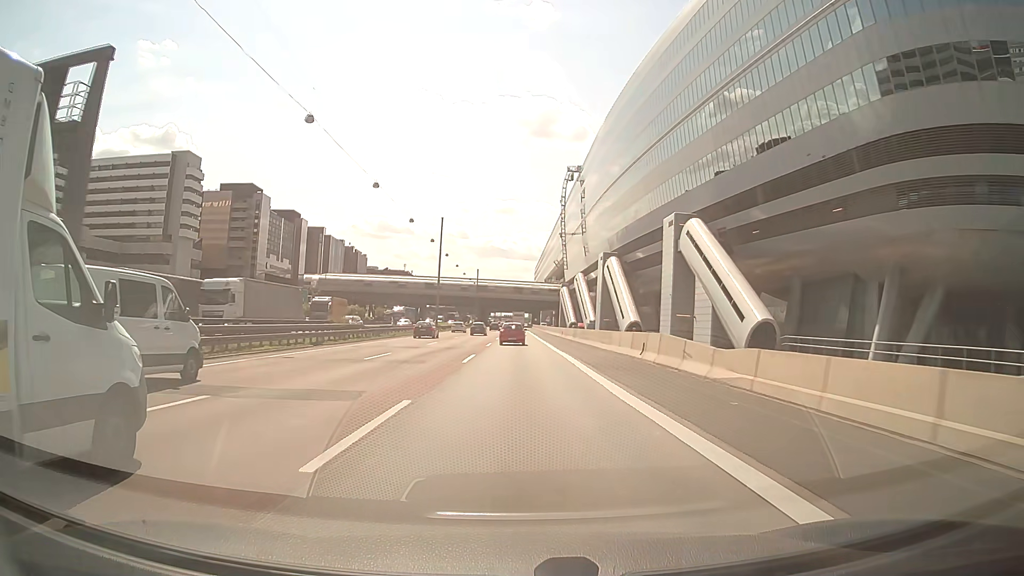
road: motorway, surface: asphalt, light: Day
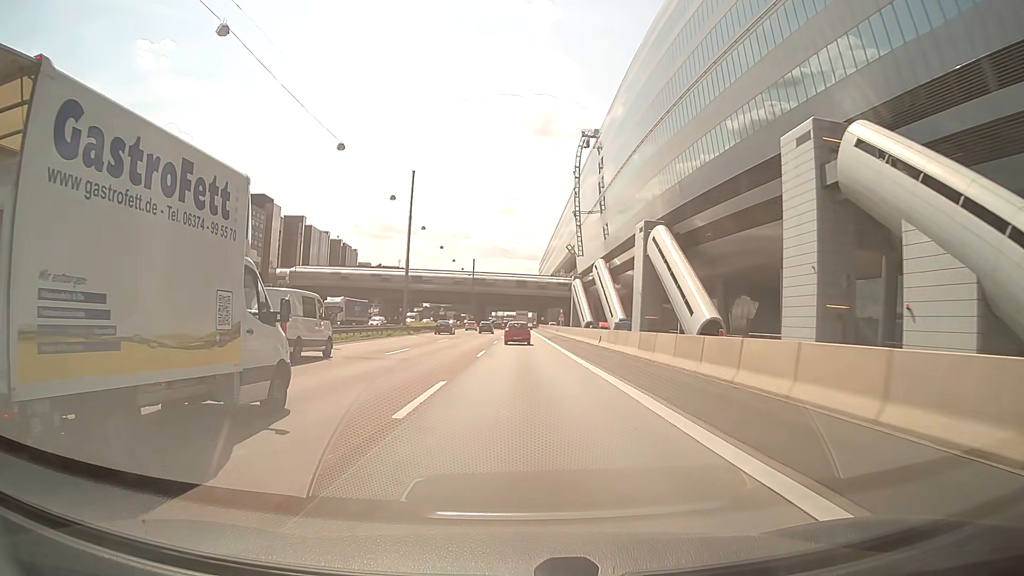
(-0.1, +32.5) m; 0°
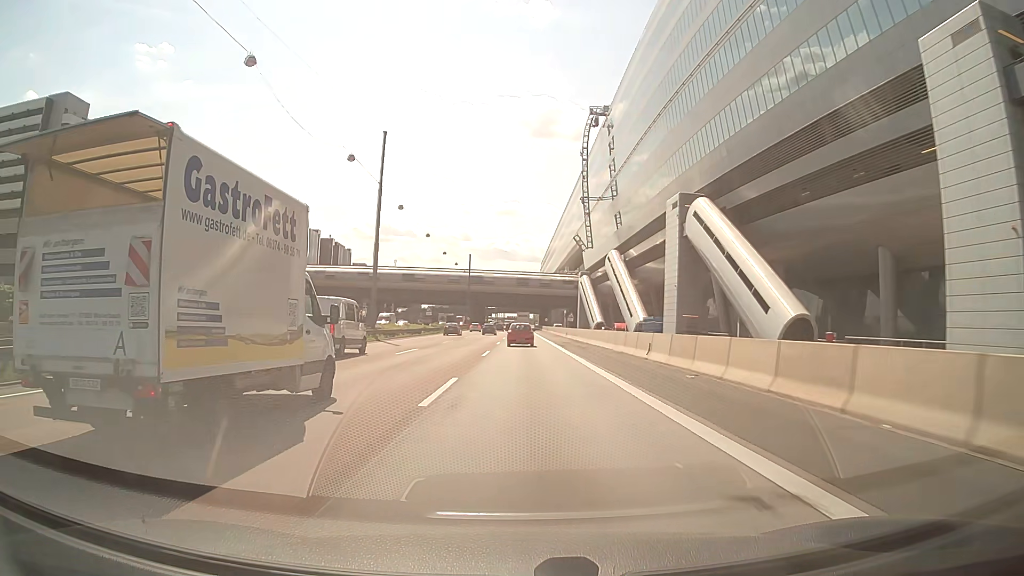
(0.0, +16.4) m; 0°
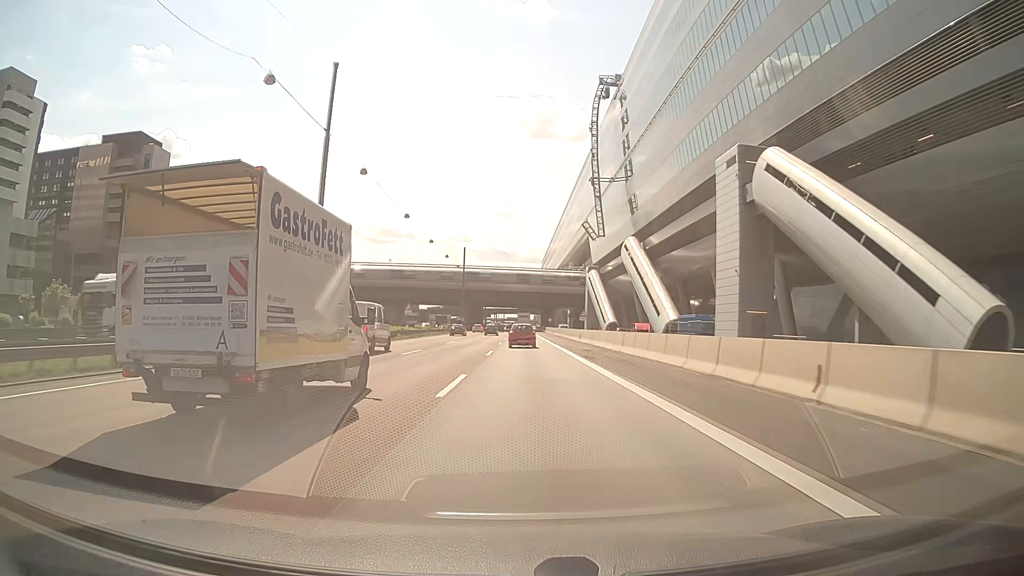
(-0.1, +16.5) m; 0°
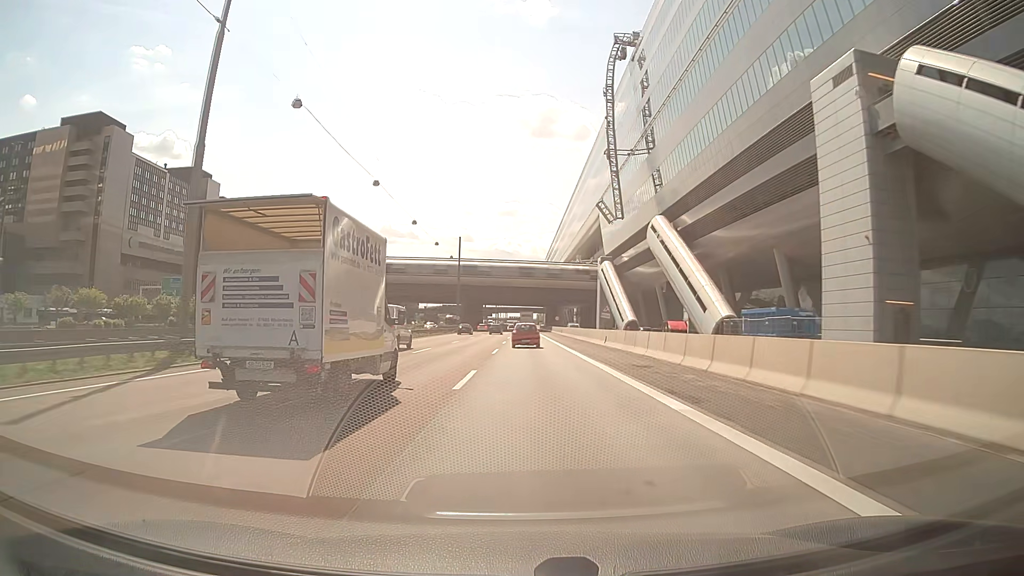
(-0.1, +16.5) m; 0°
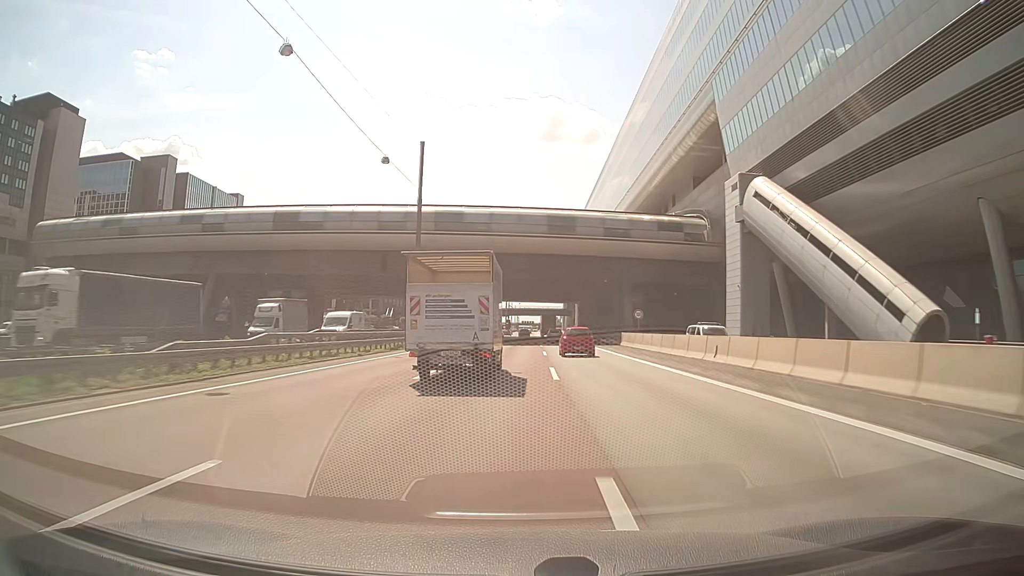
(-1.5, +68.3) m; -1°
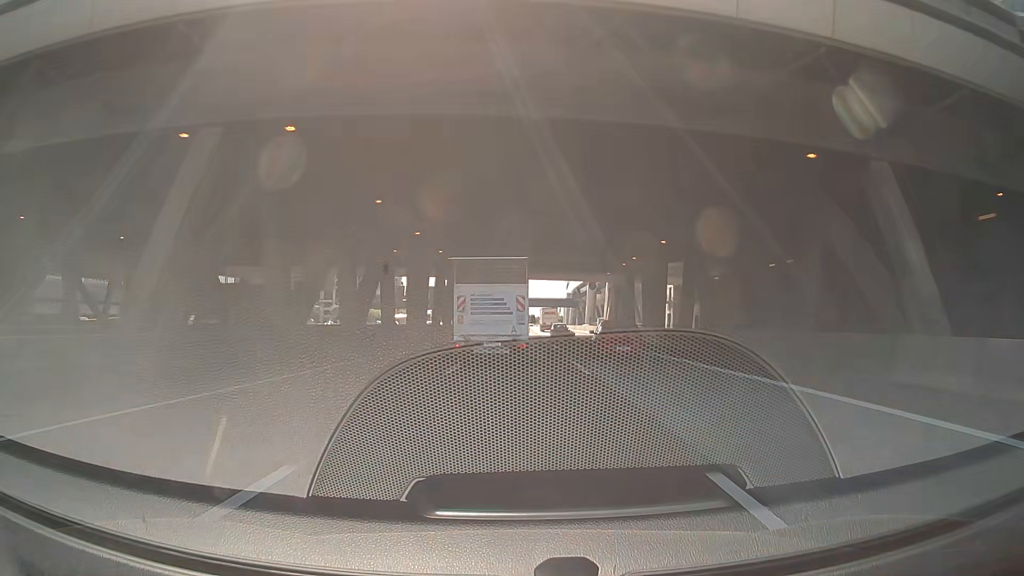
(+0.5, +54.1) m; +1°
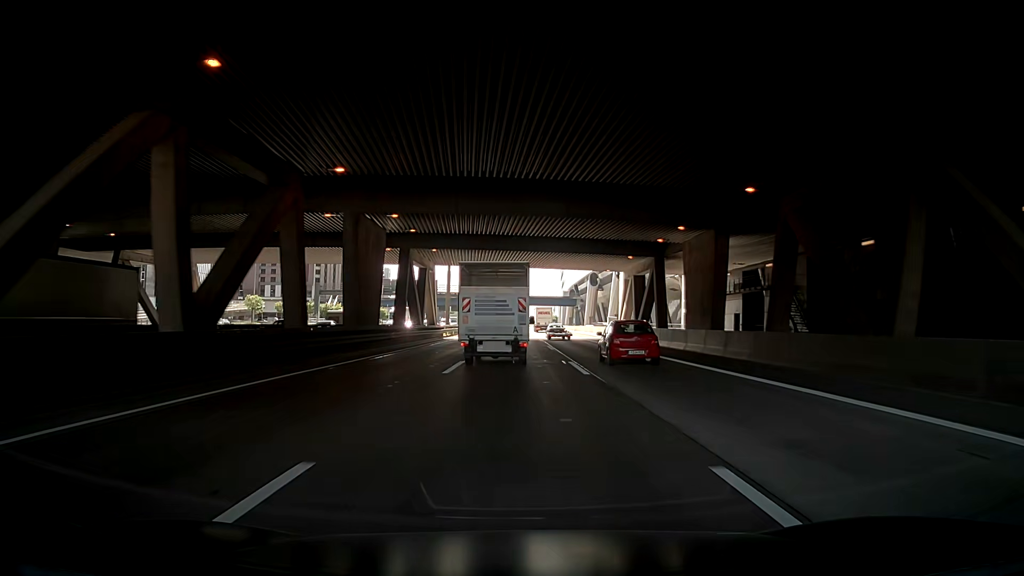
(0.0, +17.9) m; +1°
(0, +10) (0, +20) (0, +30) (0, +40) (0, +50) (0, +60) (0, +70) (0, +80) (0, +90) (0, +100) m
